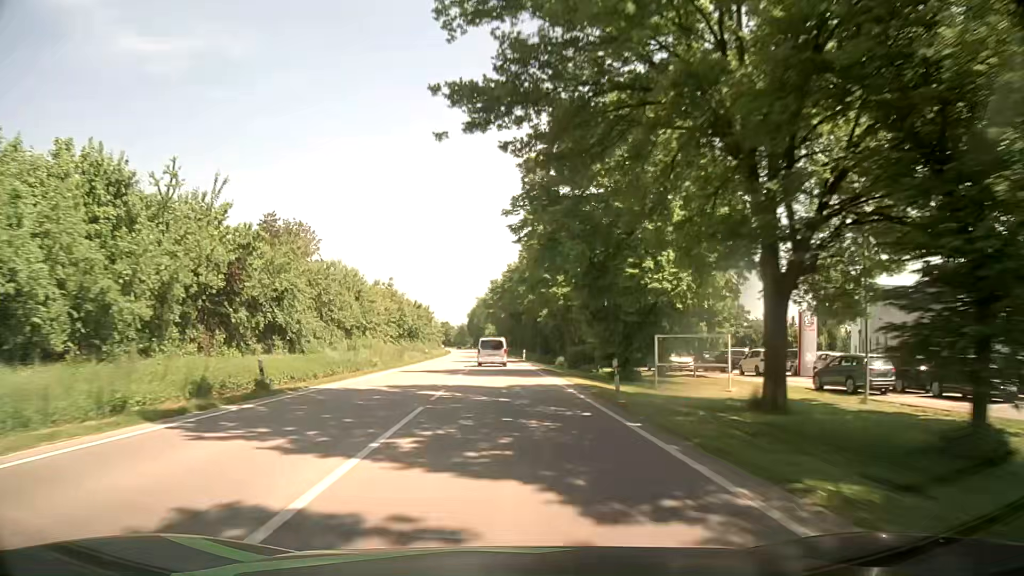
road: primary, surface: asphalt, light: Day
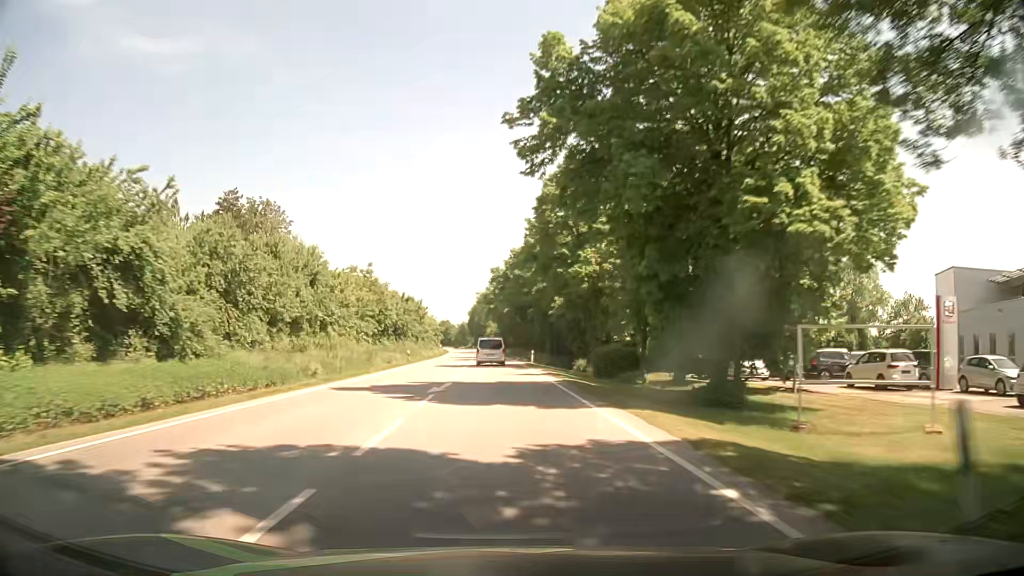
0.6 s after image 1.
(0.0, +14.4) m; 0°
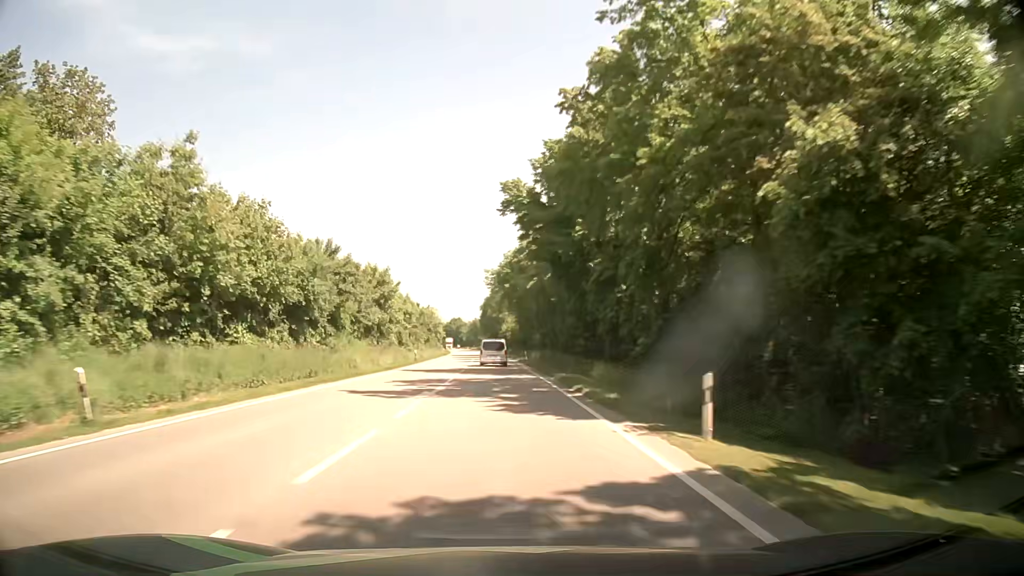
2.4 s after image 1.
(-0.6, +43.9) m; -2°
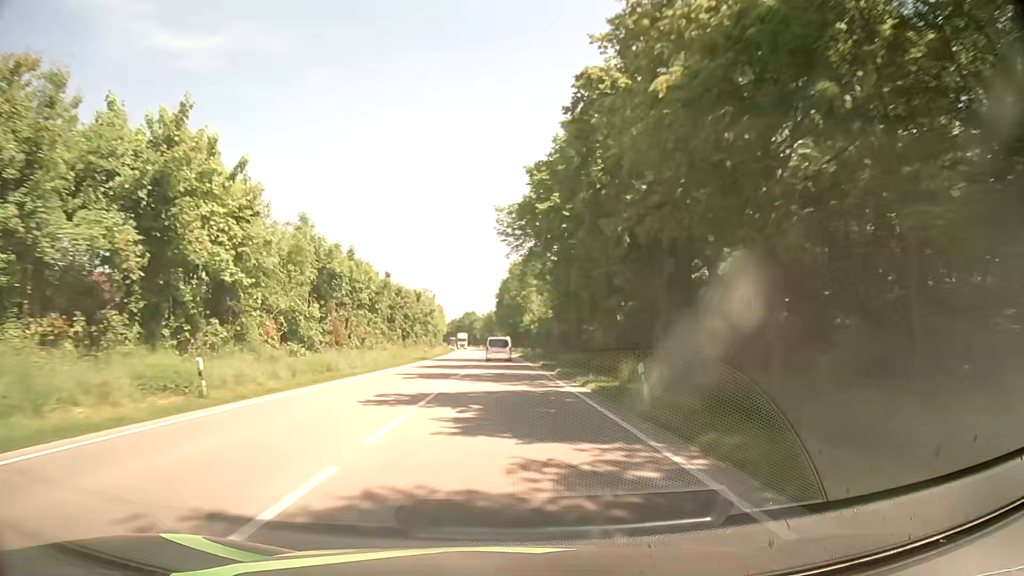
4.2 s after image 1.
(-0.4, +45.3) m; -1°
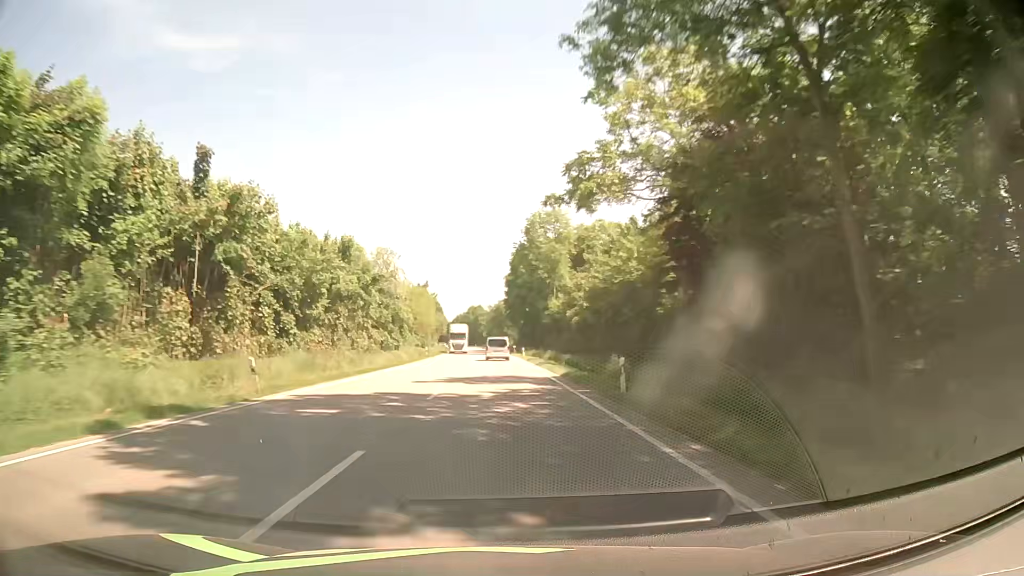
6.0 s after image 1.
(-0.3, +46.5) m; -1°
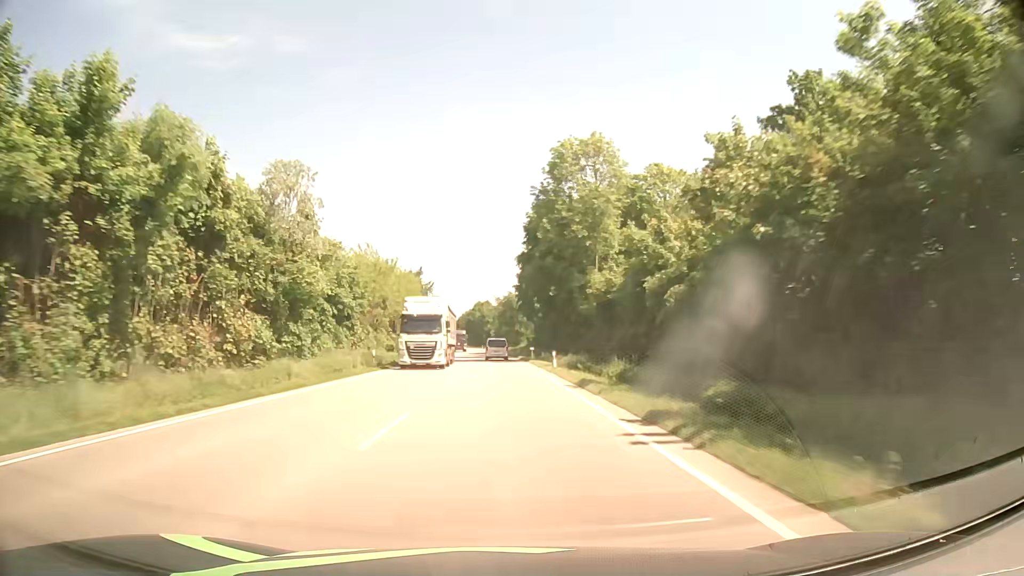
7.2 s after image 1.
(-0.1, +31.3) m; 0°
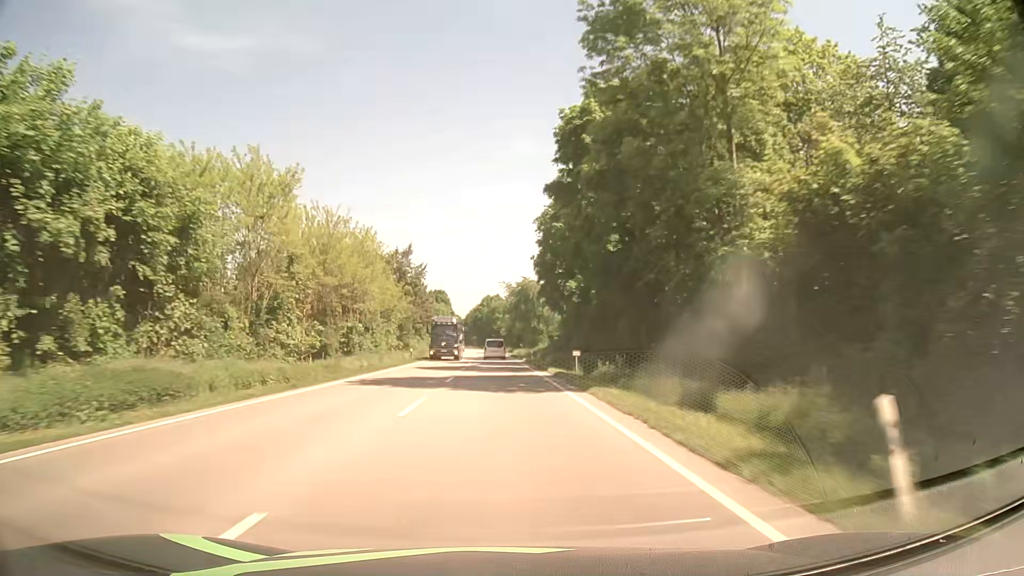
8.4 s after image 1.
(-0.4, +31.4) m; -1°
